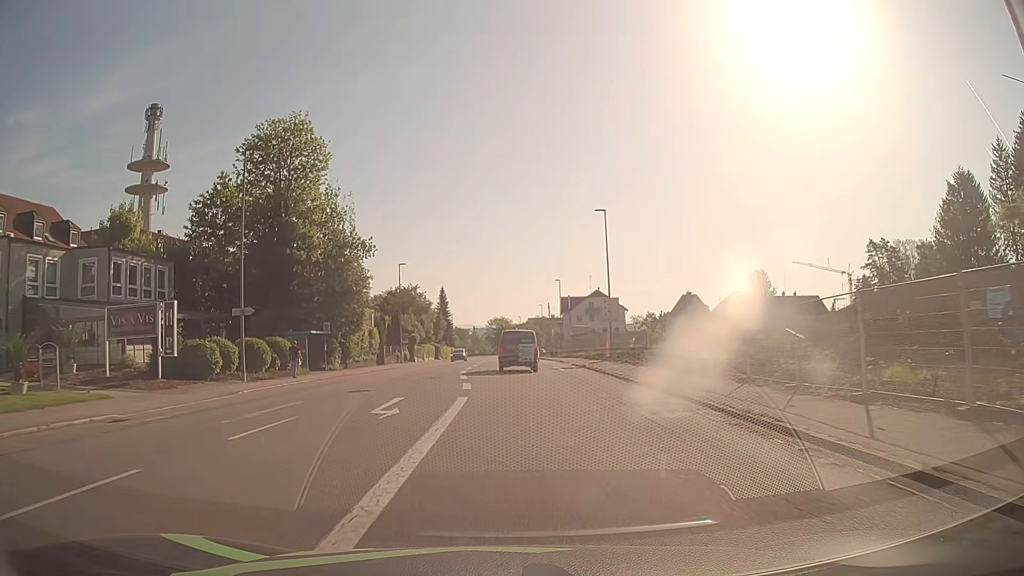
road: tertiary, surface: asphalt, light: Day
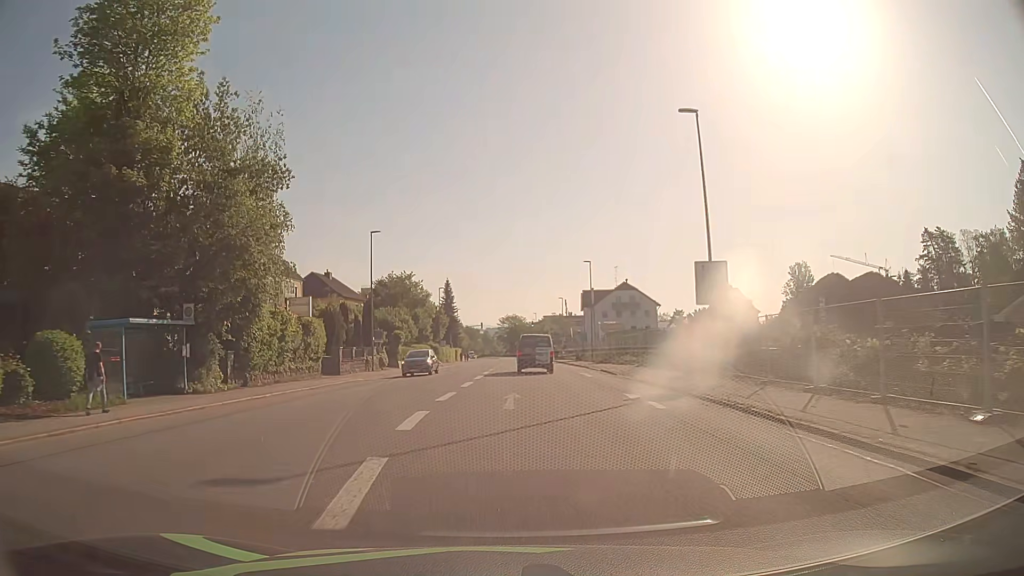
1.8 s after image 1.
(-0.2, +20.7) m; -1°
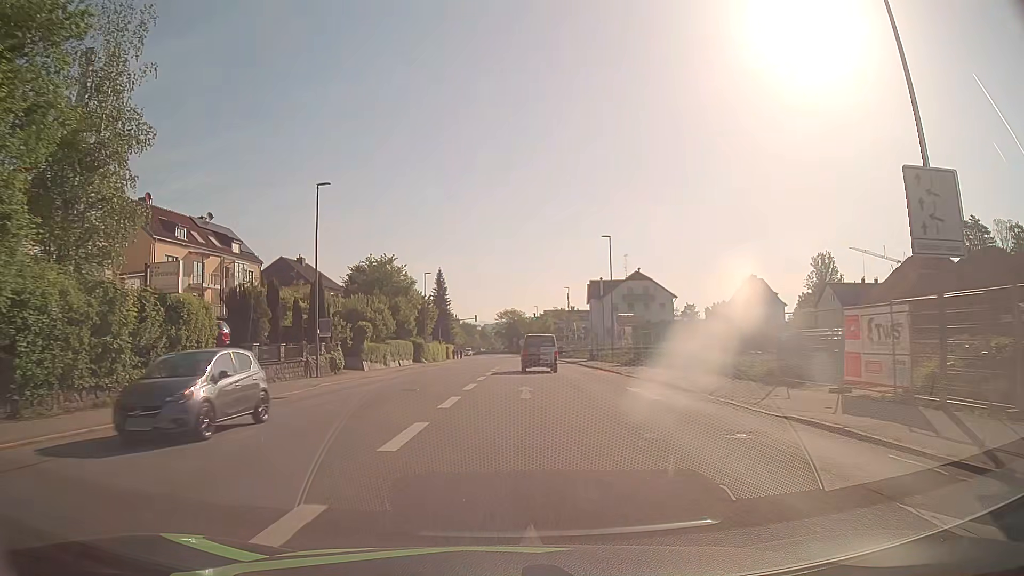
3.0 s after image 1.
(0.0, +14.5) m; 0°
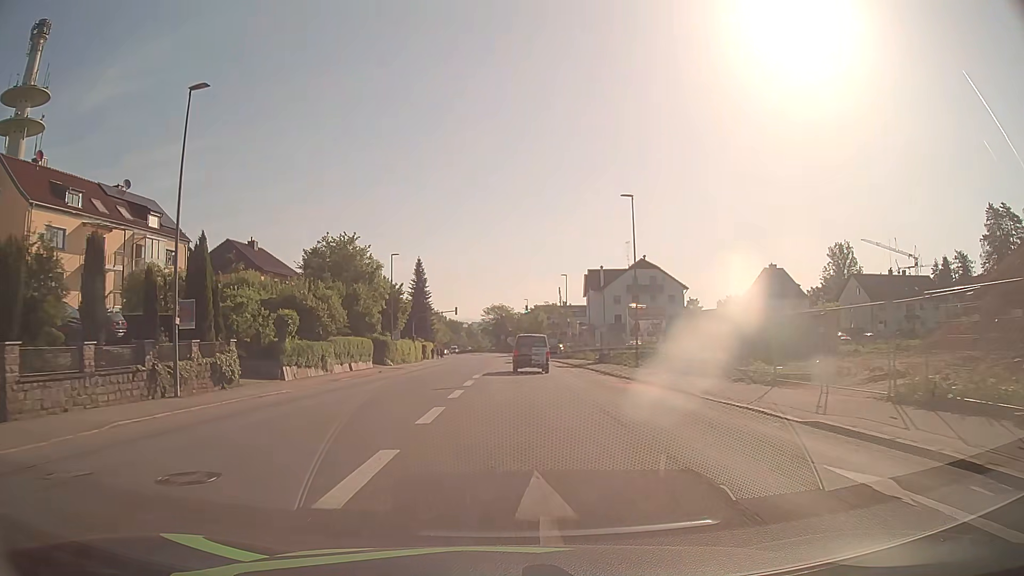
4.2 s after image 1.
(+0.1, +14.9) m; +1°
(0, +10) (0, +20) (0, +30) (+1, +40) (+1, +50) (+1, +60) (+1, +70) (+1, +80) (+1, +90) (0, +100) m
